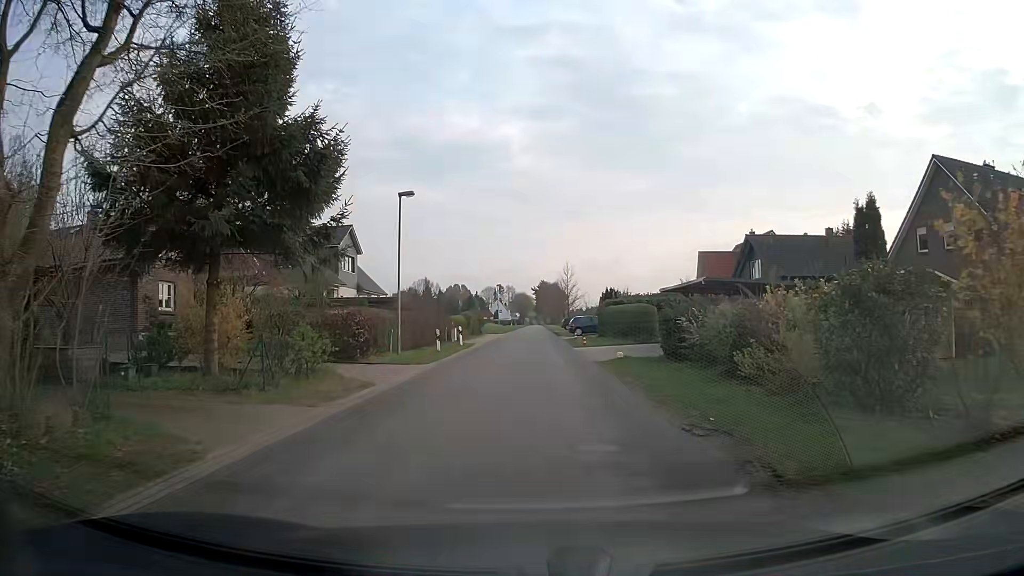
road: unclassified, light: Day
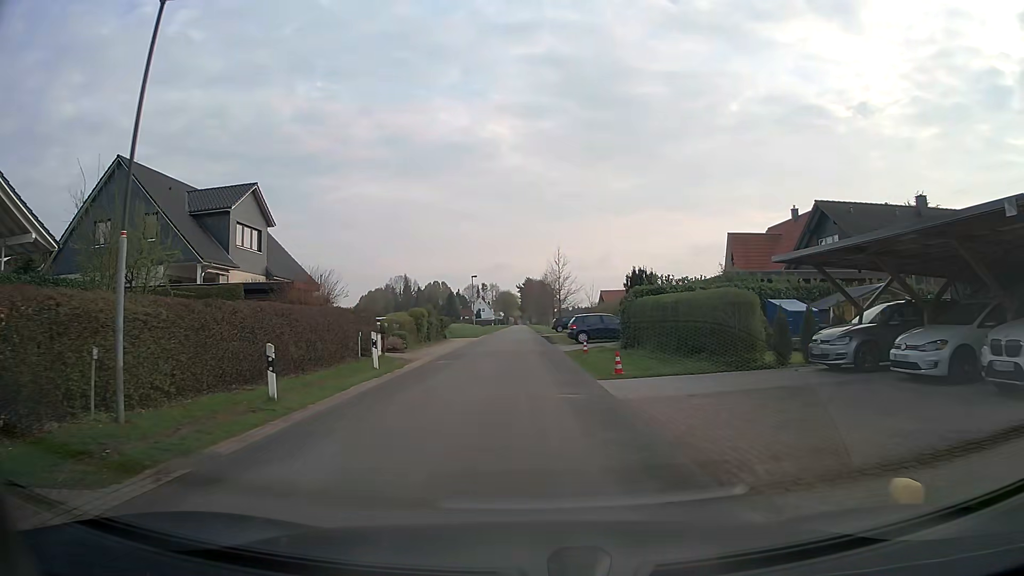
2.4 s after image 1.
(+0.2, +17.0) m; +2°
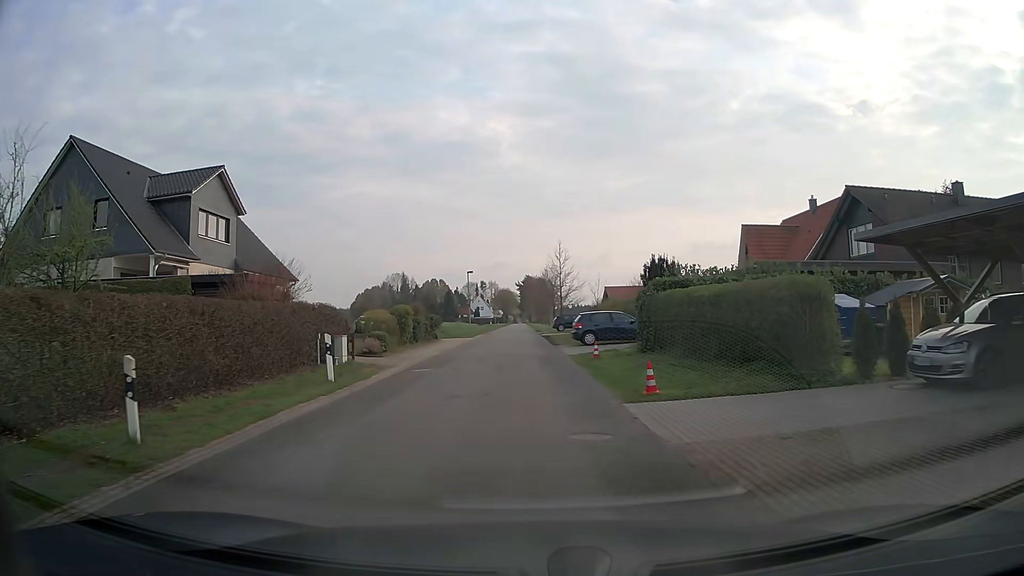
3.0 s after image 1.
(0.0, +4.3) m; 0°
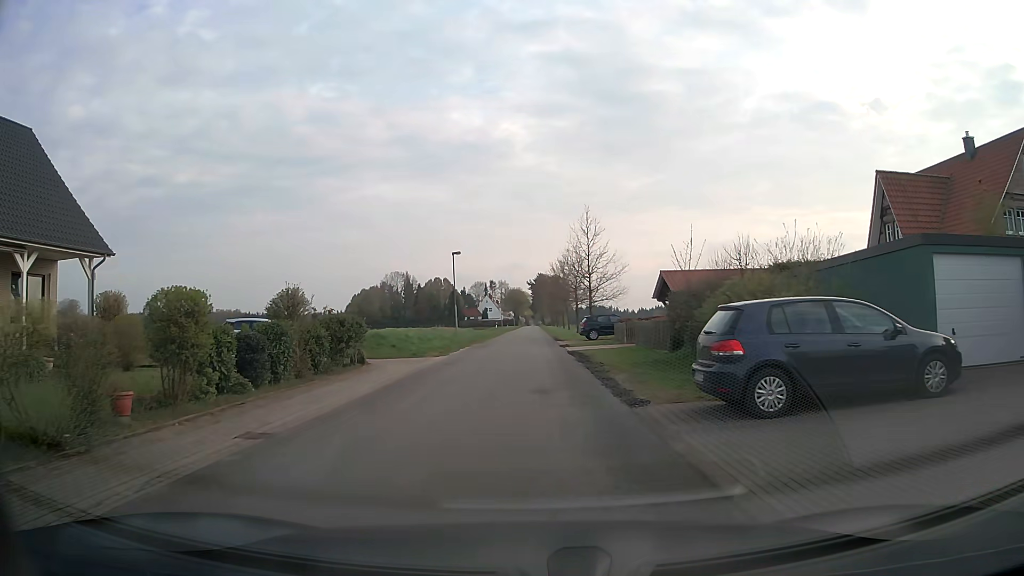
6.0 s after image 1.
(-0.2, +21.9) m; -1°
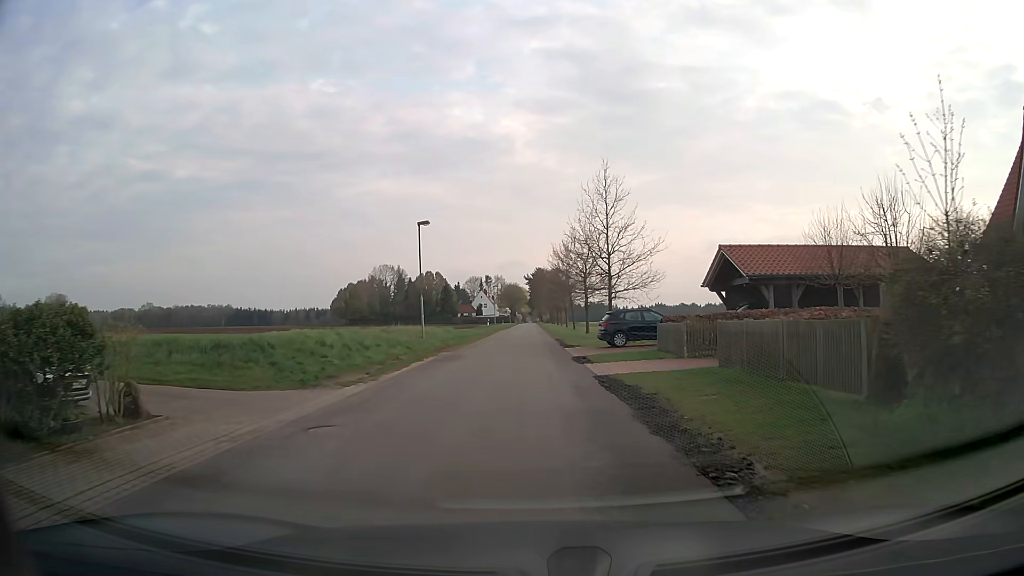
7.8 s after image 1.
(0.0, +13.3) m; +1°
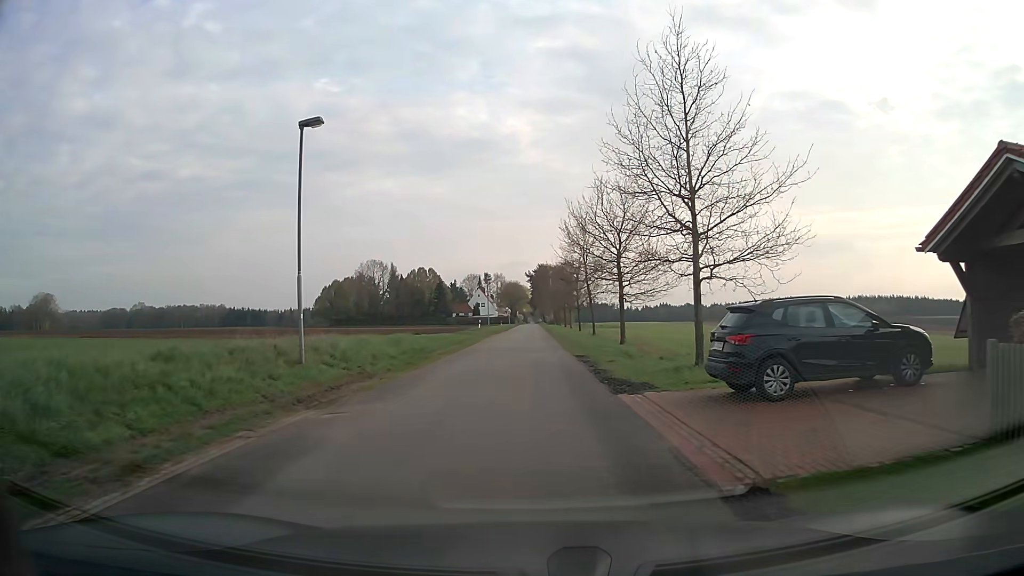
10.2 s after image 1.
(-0.3, +17.9) m; -1°
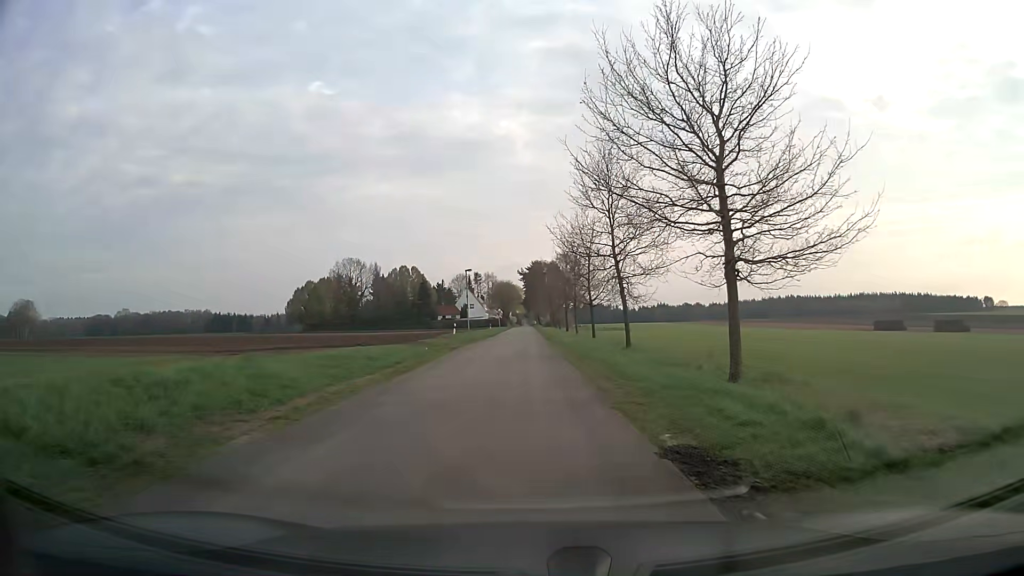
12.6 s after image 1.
(+0.2, +18.0) m; +1°
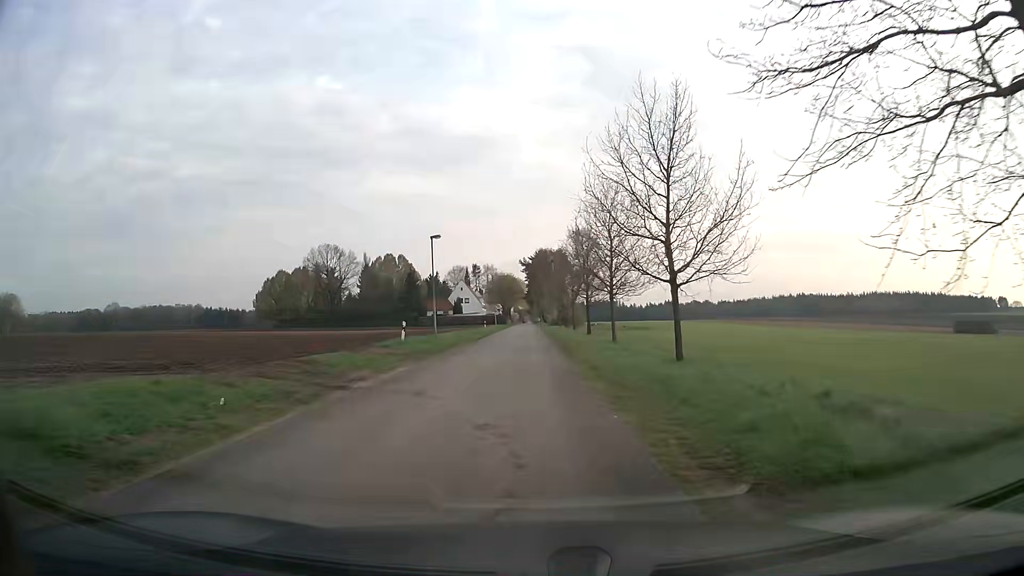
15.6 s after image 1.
(0.0, +22.5) m; 0°
(0, +10) (0, +20) (0, +30) (0, +40) (0, +50) (0, +60) (0, +70) (0, +80) (0, +90) (0, +100) m
